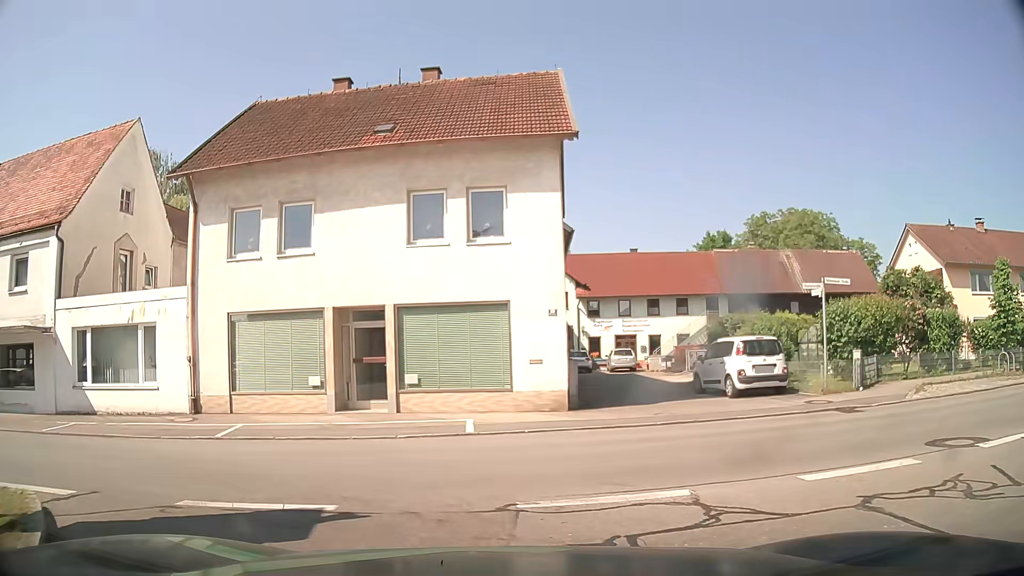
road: unclassified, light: Day
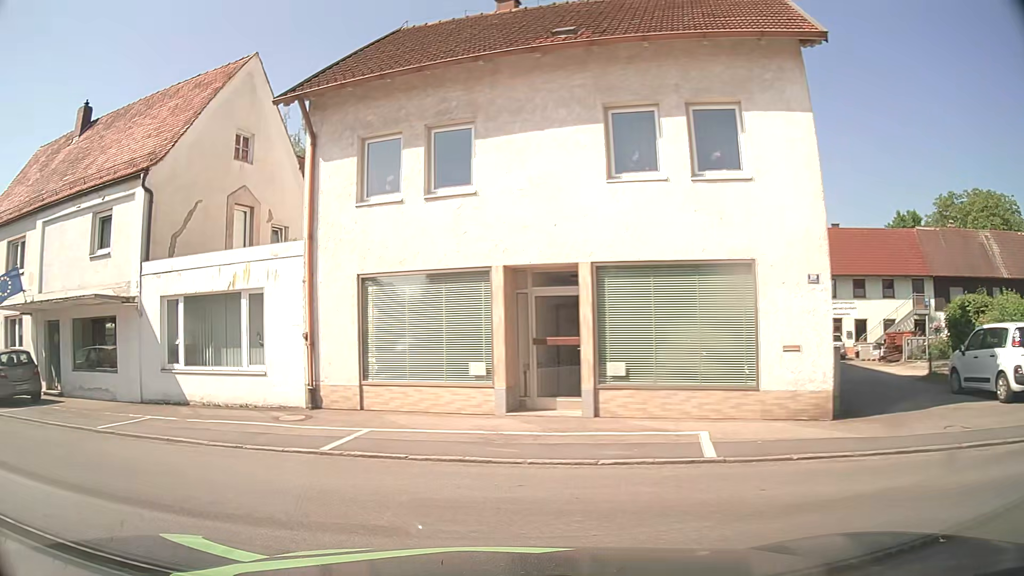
(-0.4, +4.7) m; -16°
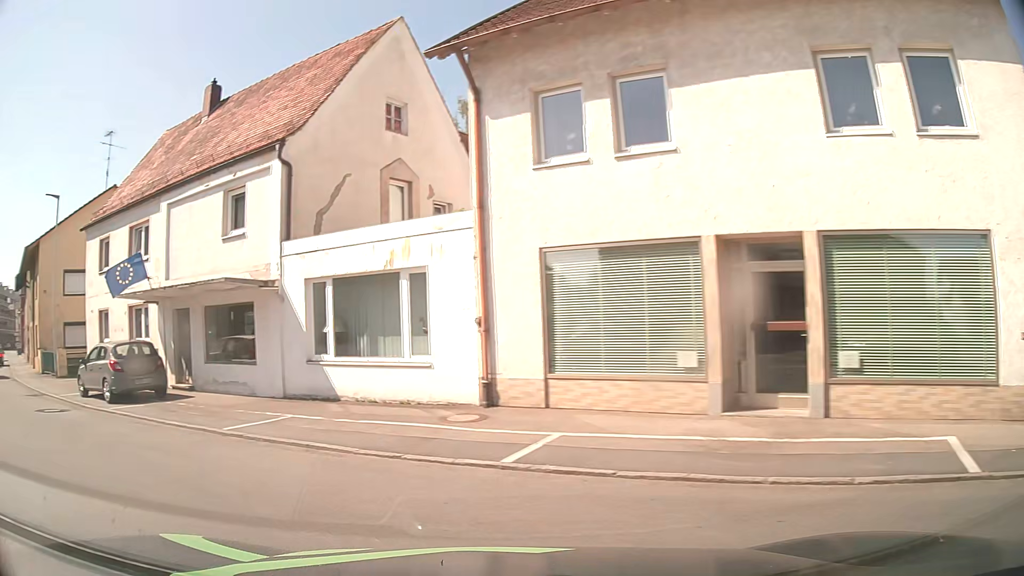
(-0.2, +2.1) m; -14°
